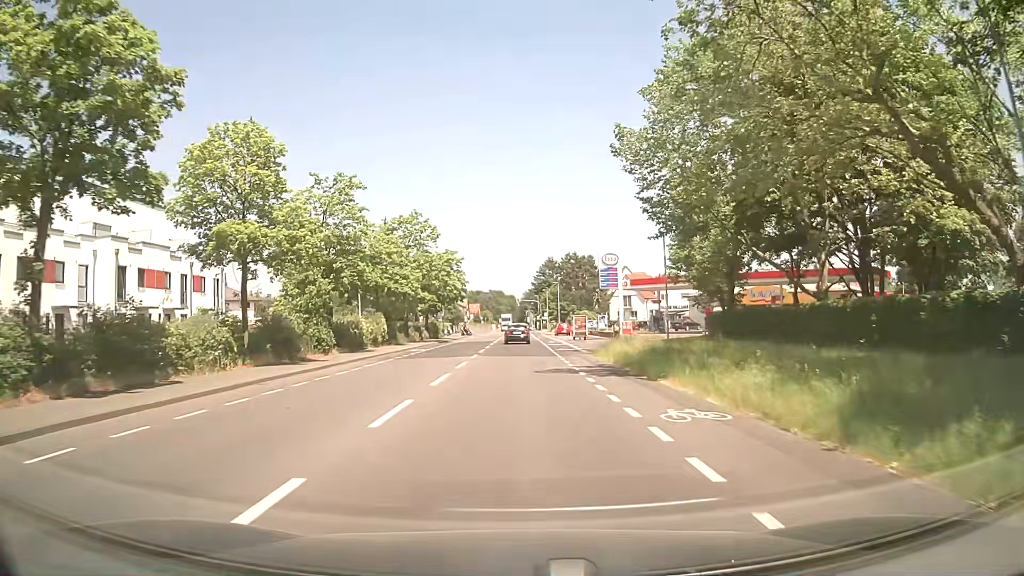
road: secondary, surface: asphalt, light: Day
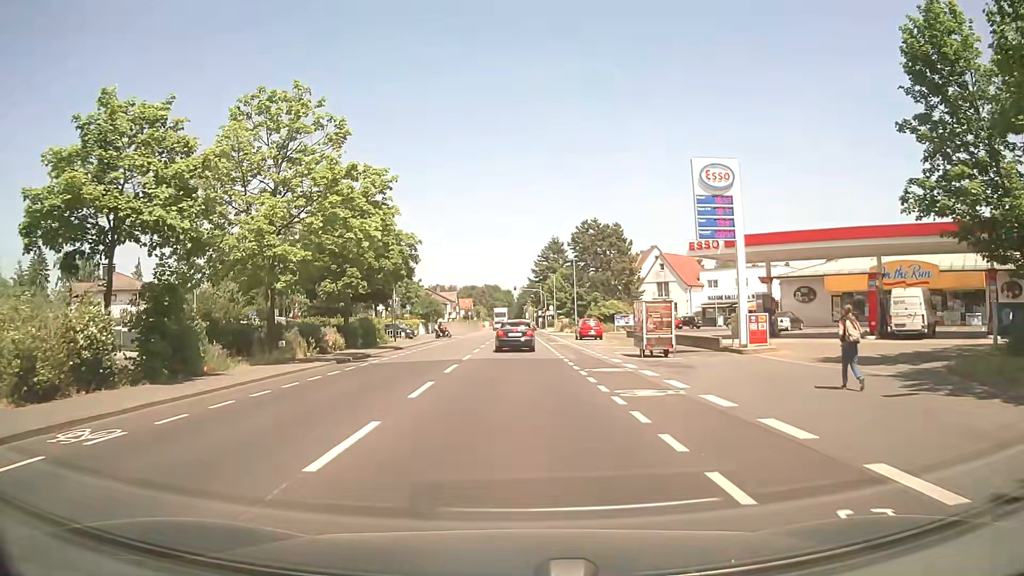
(+0.2, +32.4) m; +1°
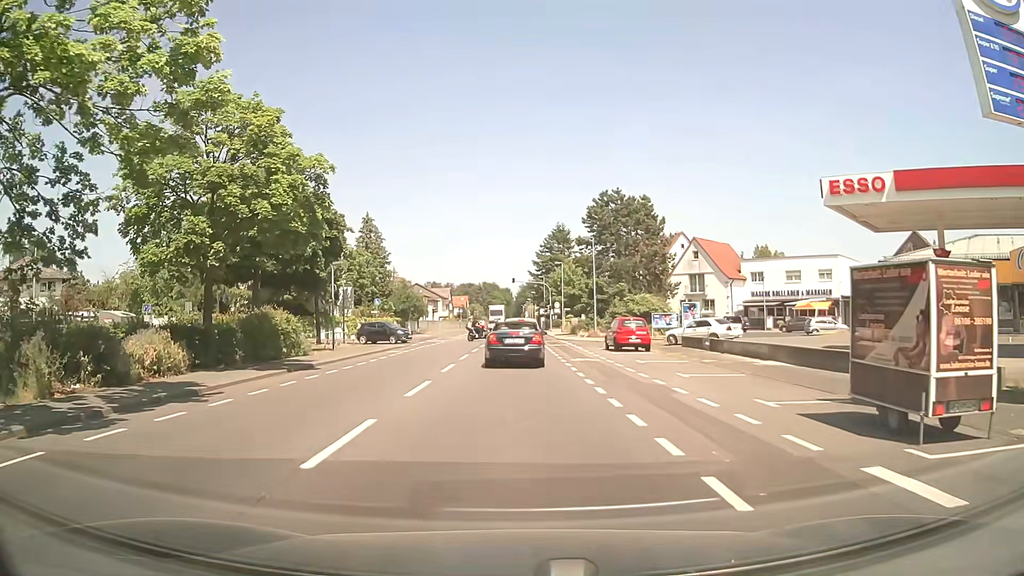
(0.0, +17.7) m; 0°
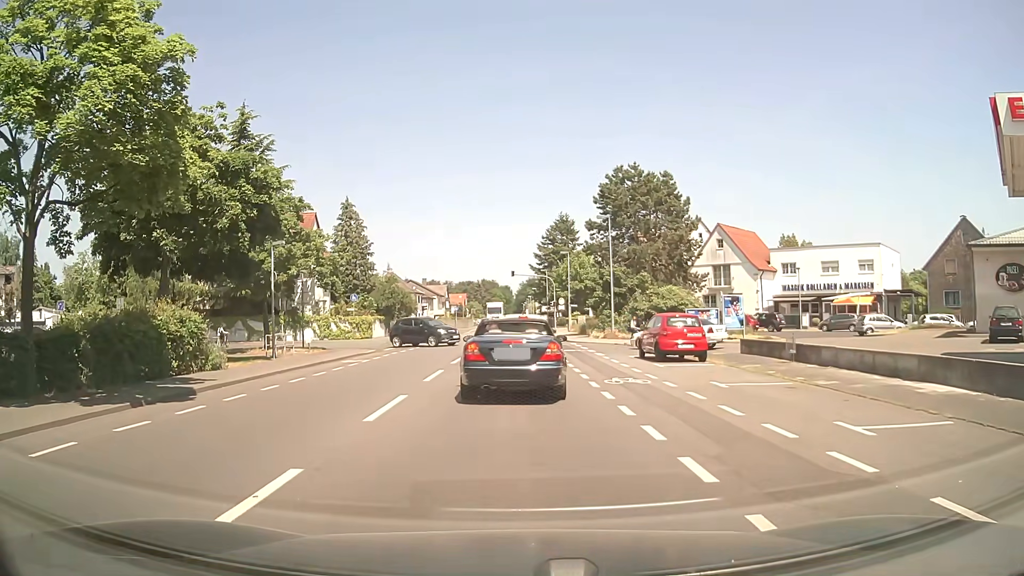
(0.0, +8.9) m; +1°
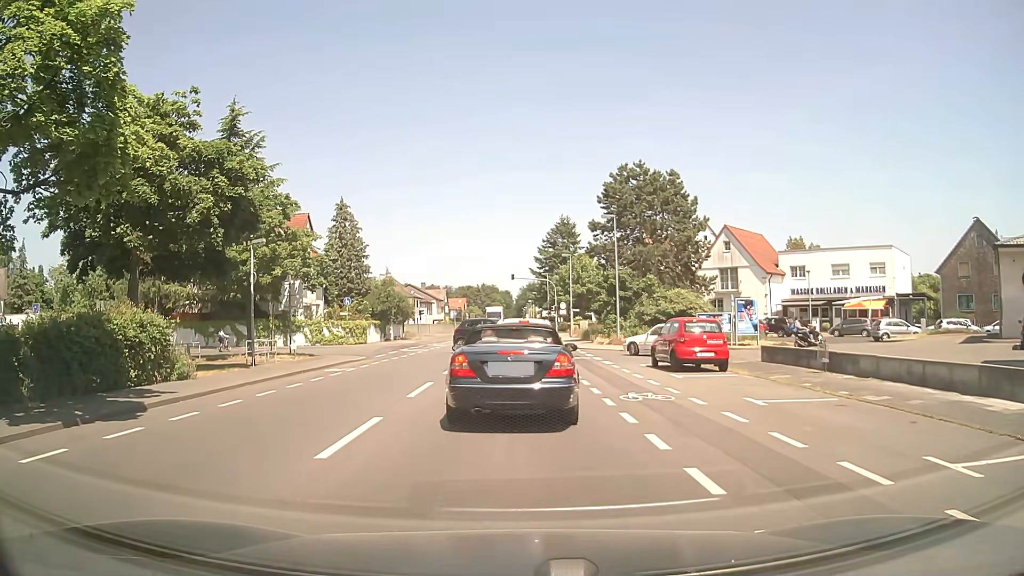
(0.0, +2.2) m; +2°
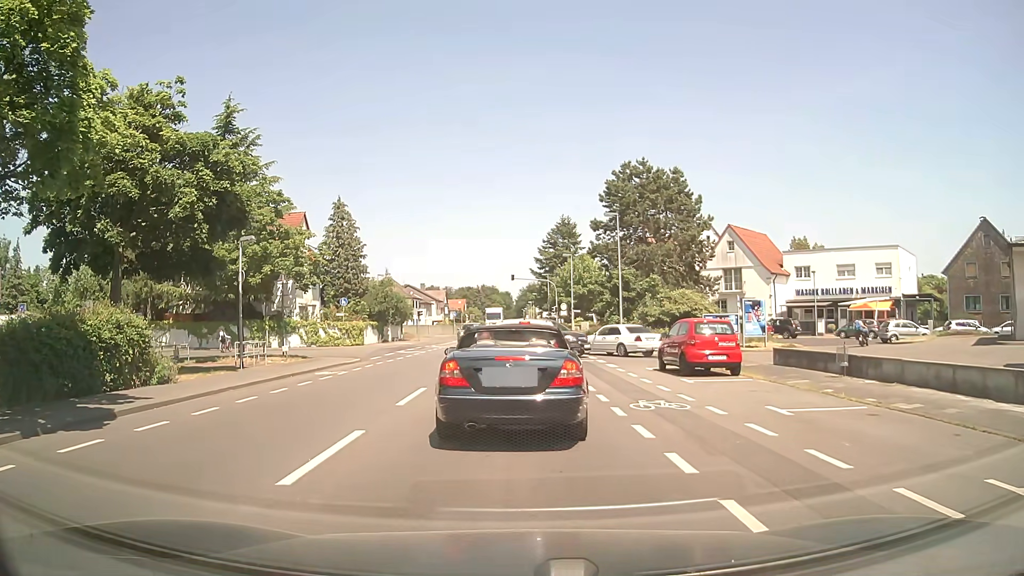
(0.0, +1.2) m; 0°
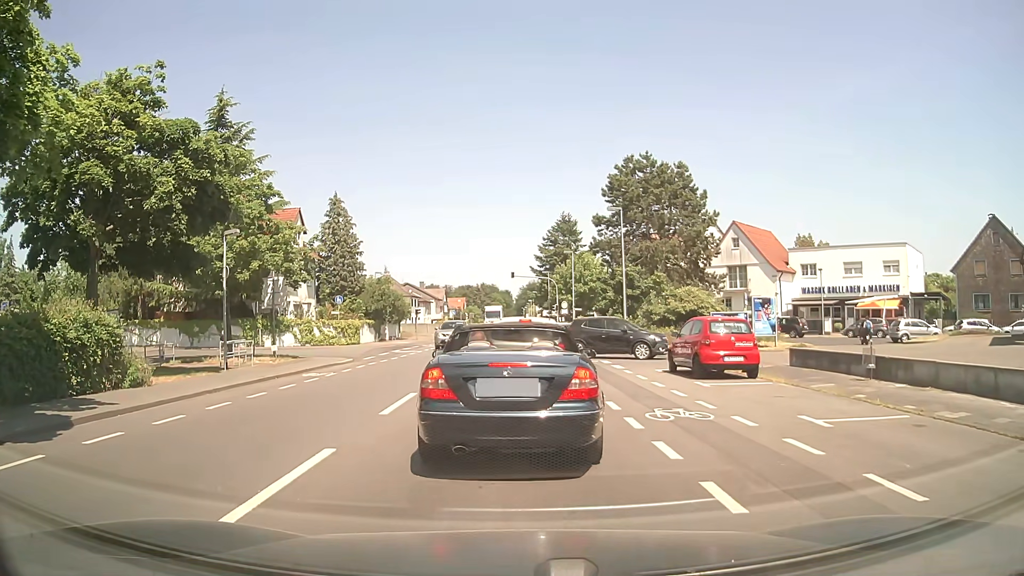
(0.0, +1.4) m; 0°
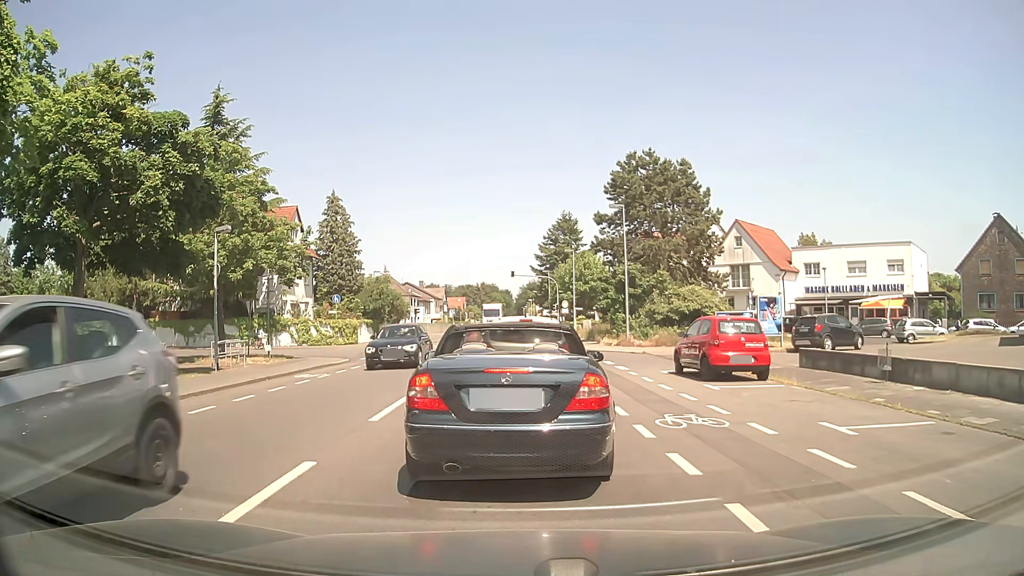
(0.0, +0.8) m; 0°
